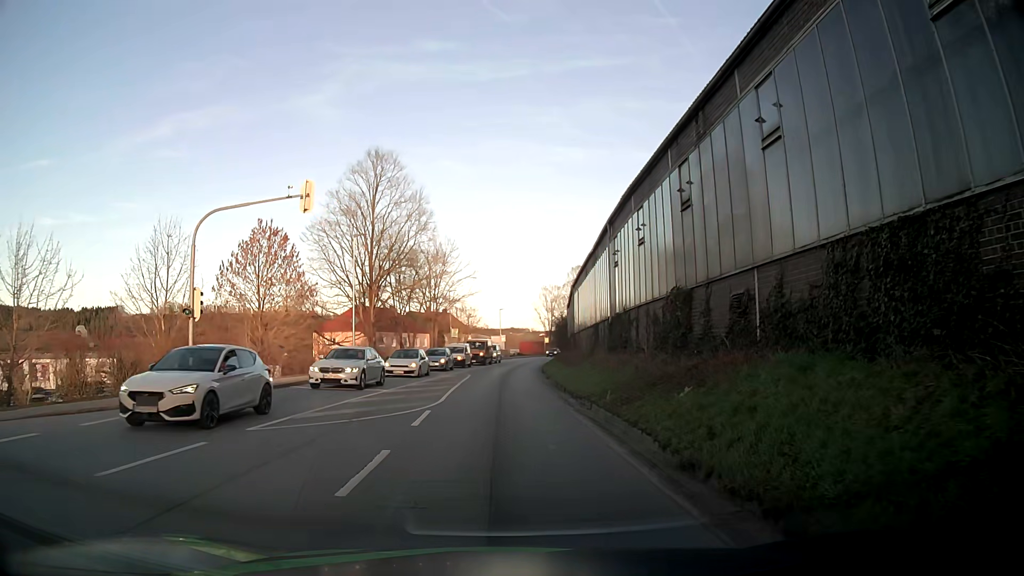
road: tertiary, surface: asphalt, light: Day
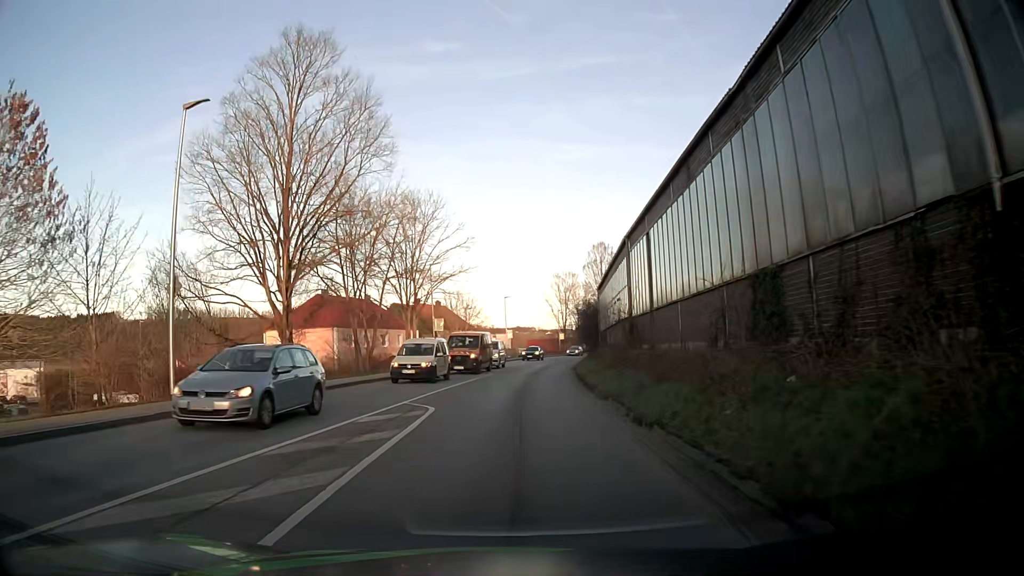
(-0.7, +21.9) m; -2°
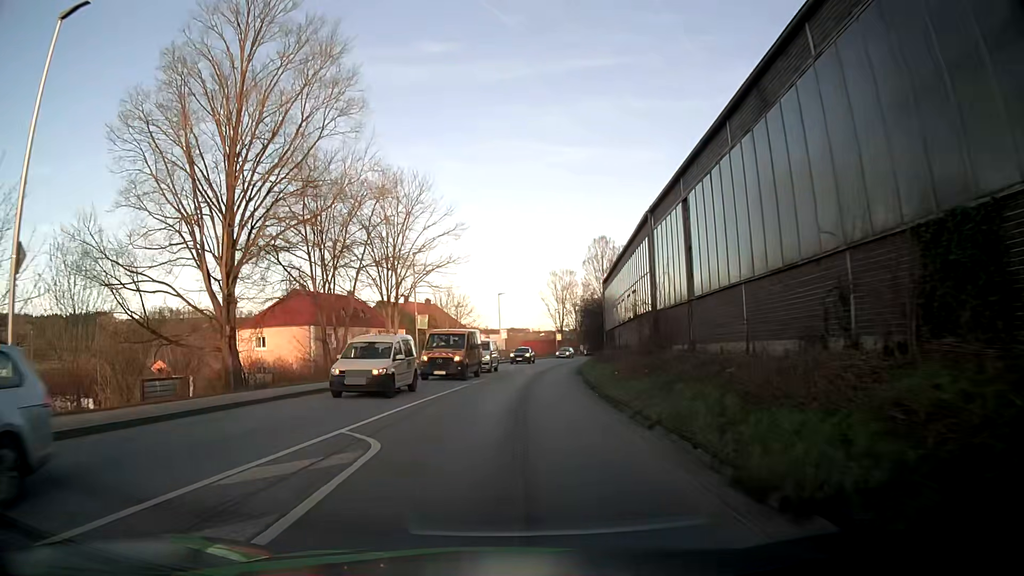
(0.0, +6.1) m; +1°
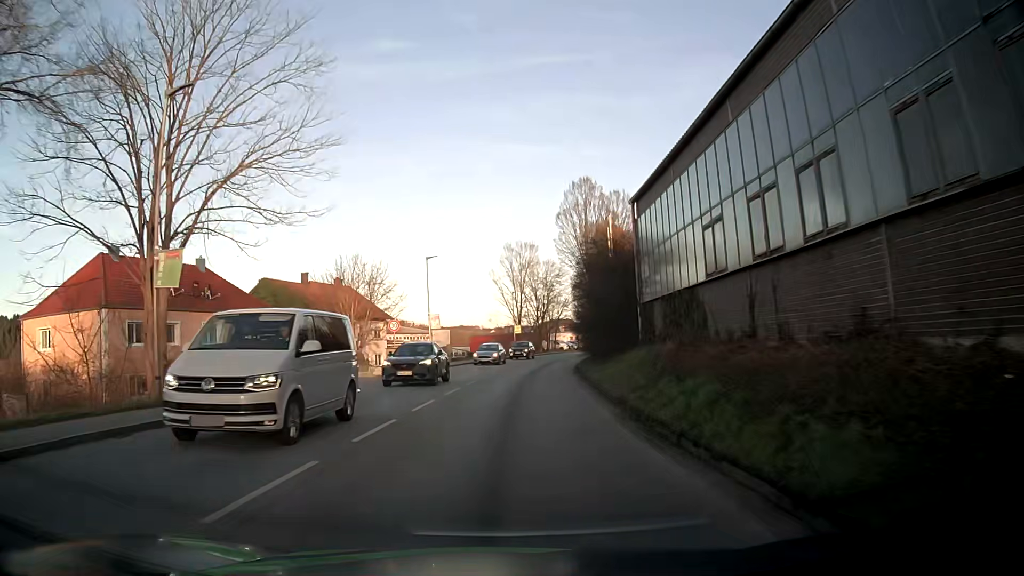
(+0.7, +27.1) m; +3°
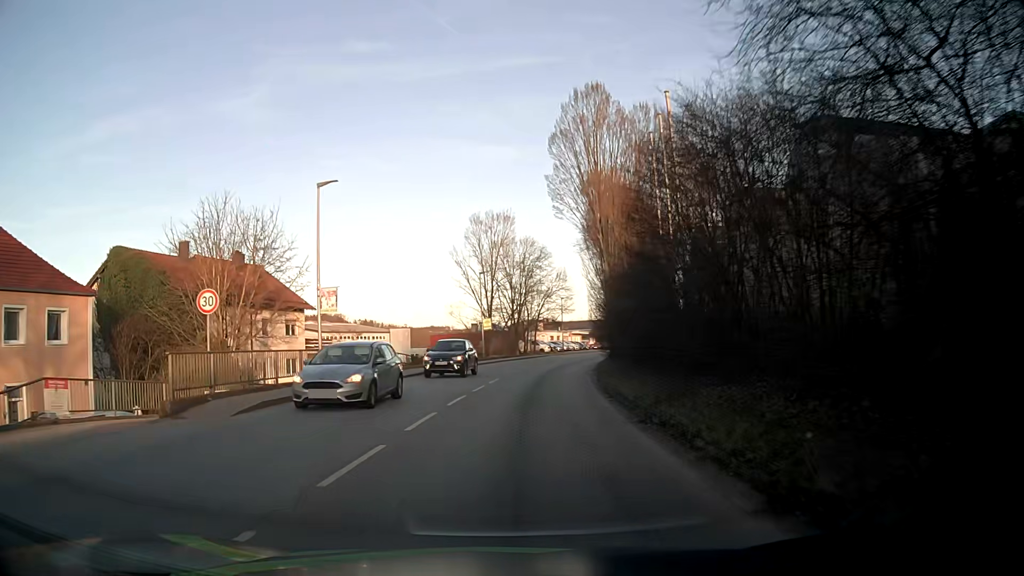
(+0.5, +21.0) m; +3°
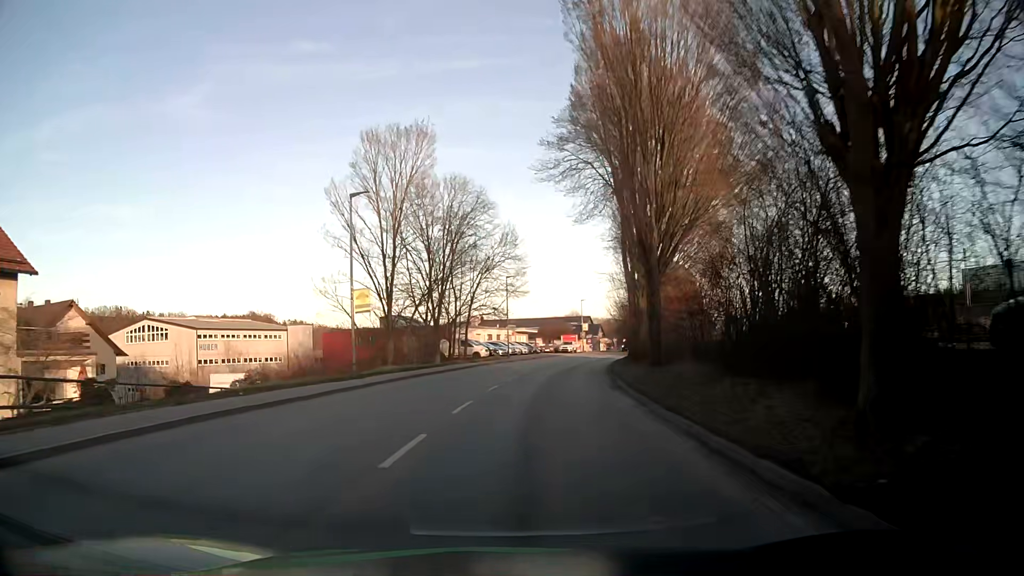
(+1.2, +28.8) m; +5°
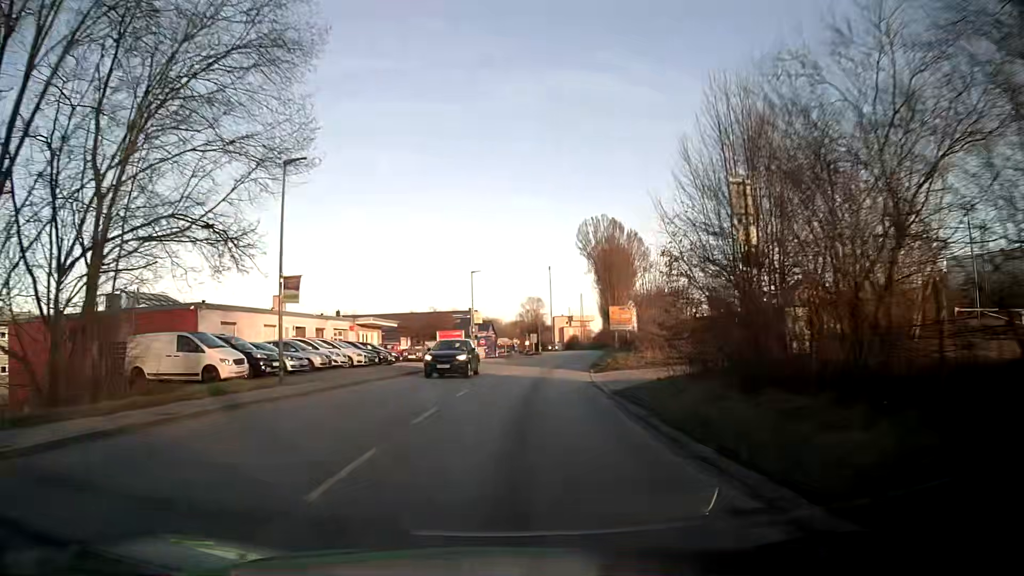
(+3.2, +37.4) m; +10°
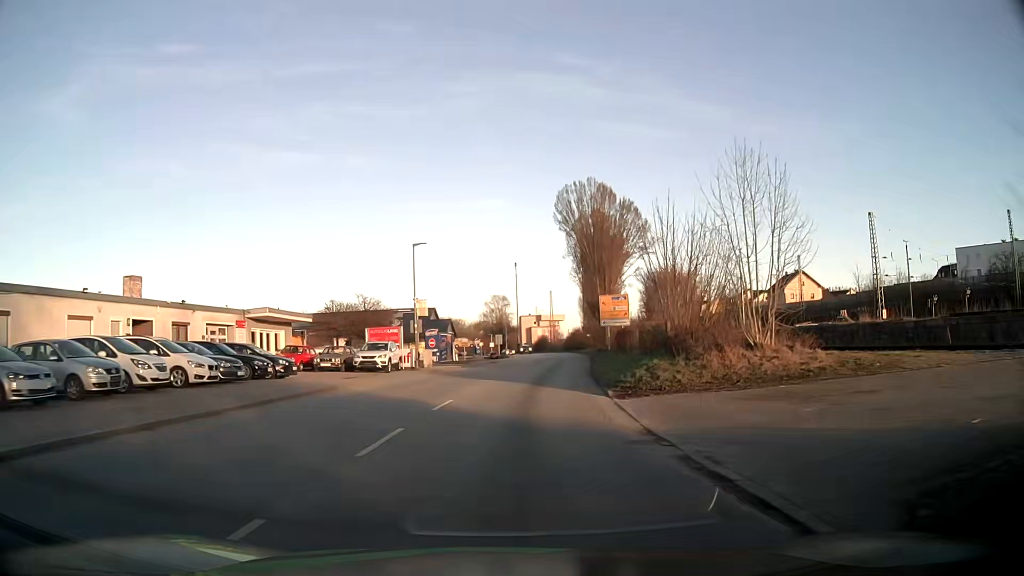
(+0.5, +15.5) m; +3°
(0, +10) (+1, +20) (+1, +30) (+3, +40) (+4, +50) (+5, +60) (+6, +70) (+7, +80) (+7, +90) (+7, +100) m
